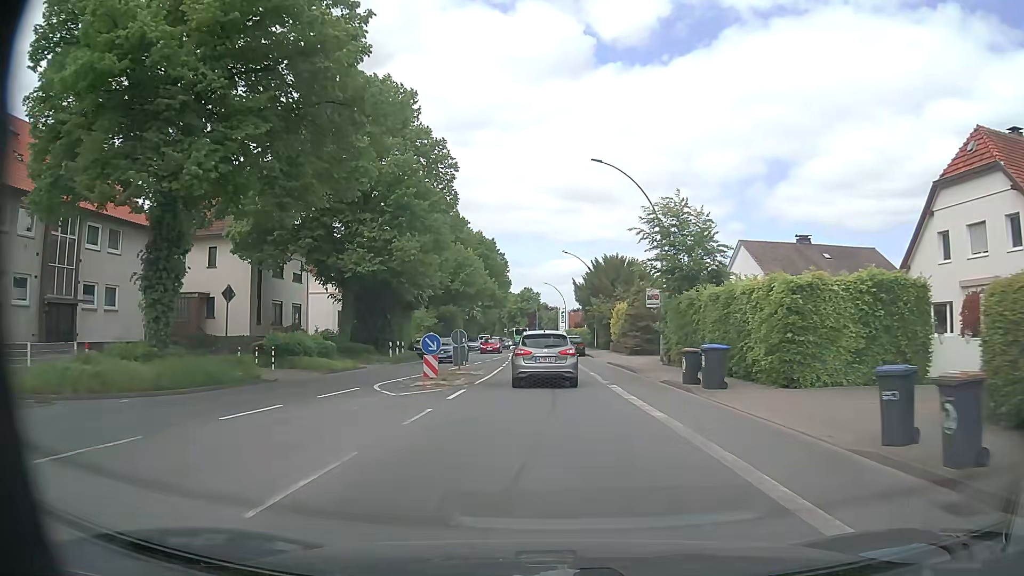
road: primary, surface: asphalt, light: Day
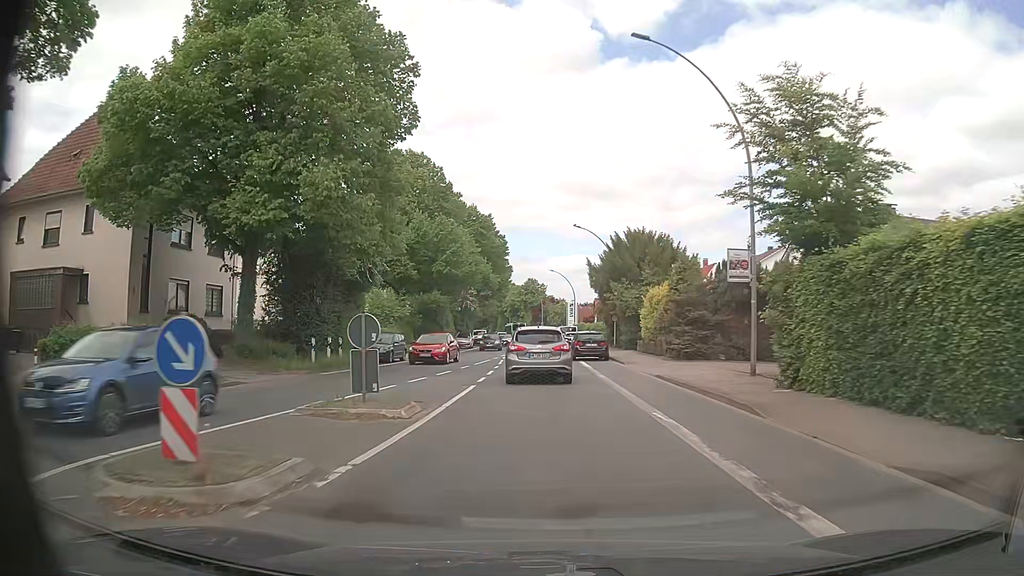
(-0.1, +14.1) m; -1°
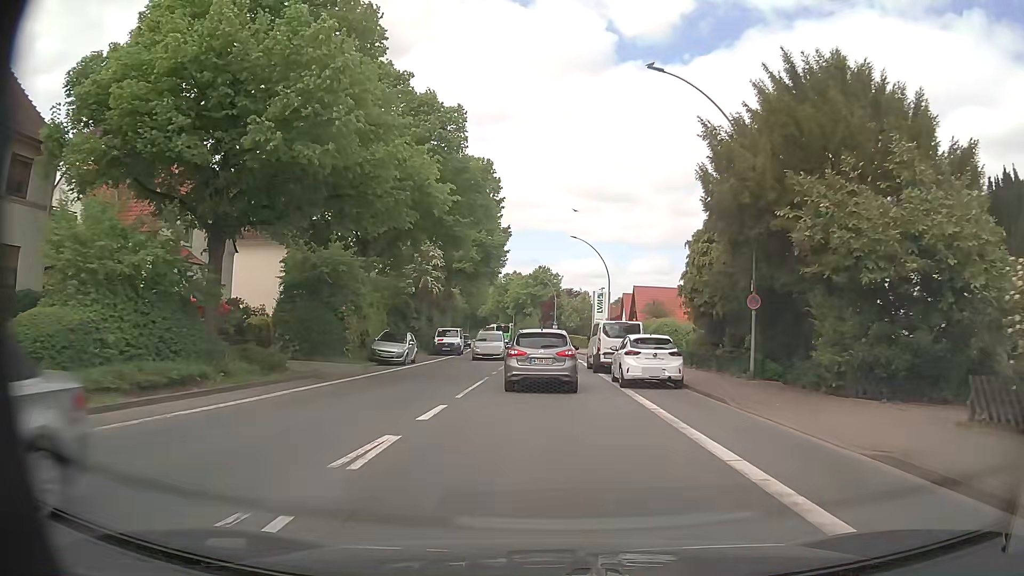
(-0.5, +34.5) m; -1°
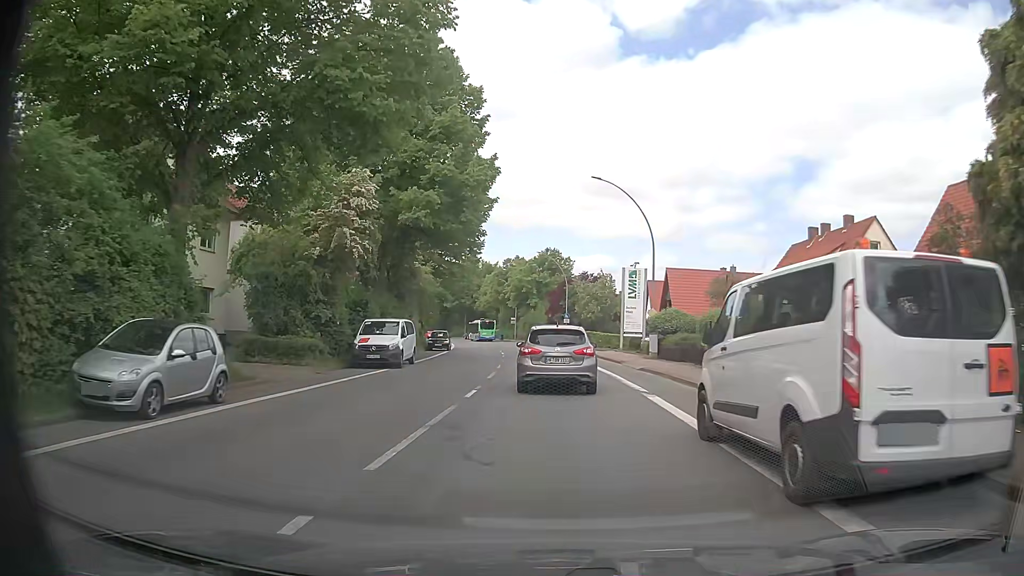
(0.0, +20.8) m; -1°
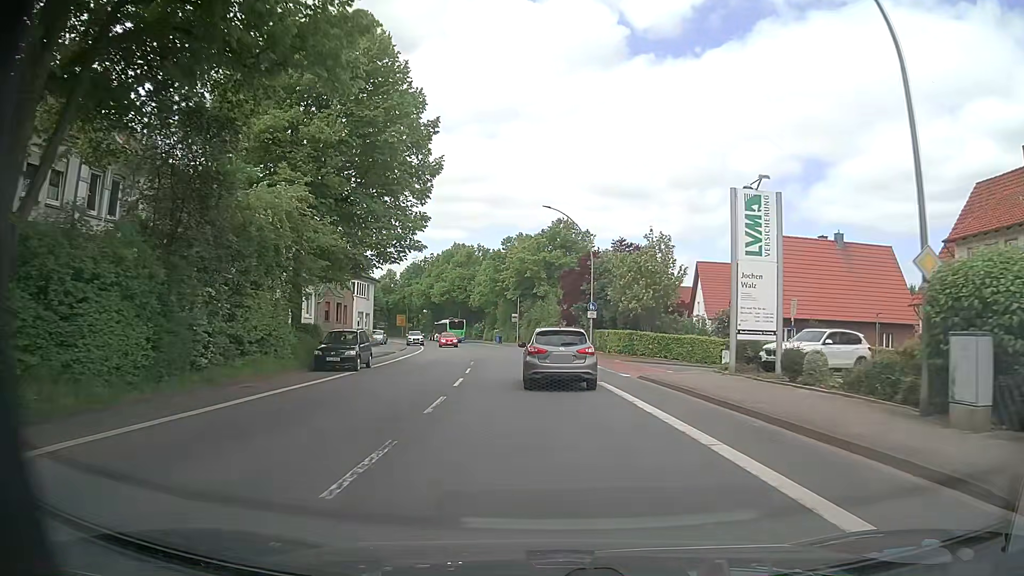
(0.0, +26.9) m; 0°
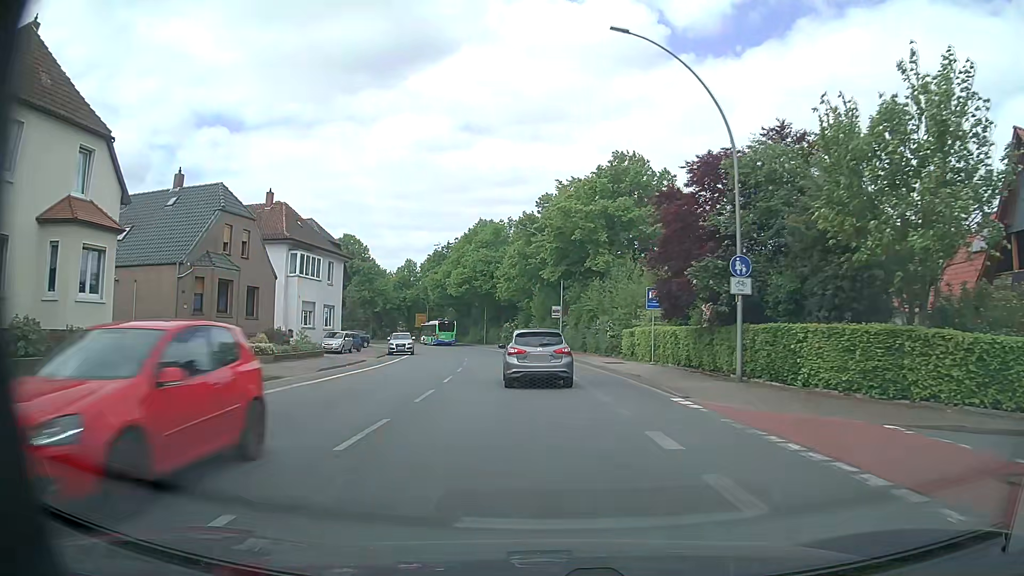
(-0.8, +28.1) m; -4°
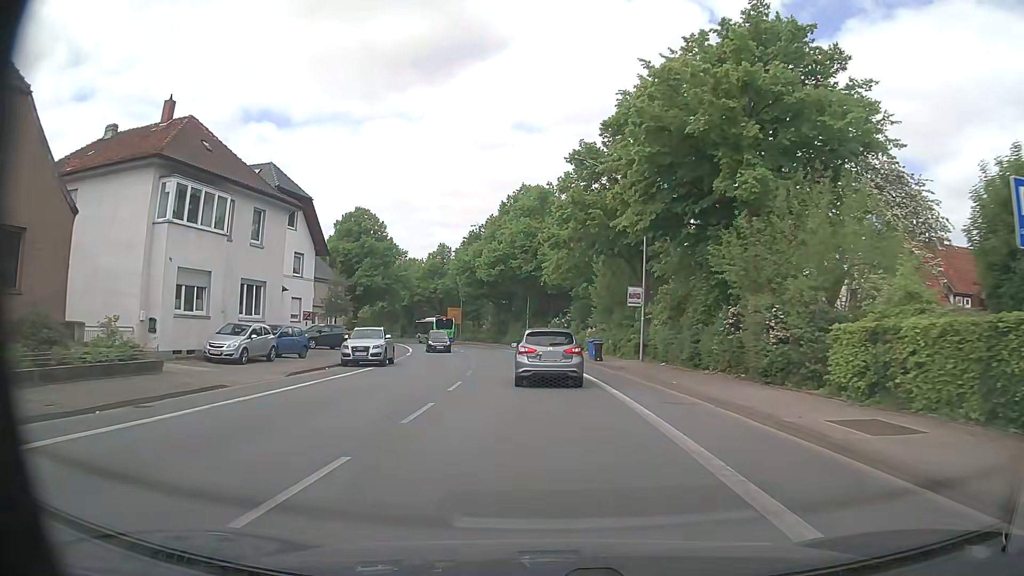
(-0.8, +21.8) m; -5°
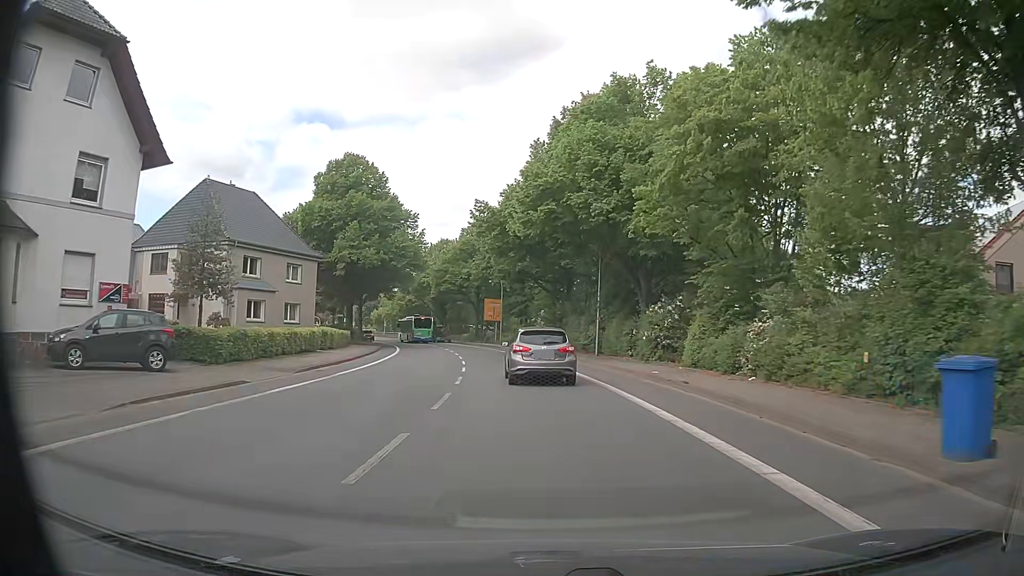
(-1.2, +28.5) m; -5°
(0, +10) (0, +20) (-1, +30) (-2, +40) (-4, +50) (-6, +60) (-9, +69) (-12, +79) (-15, +88) (-19, +97) m
